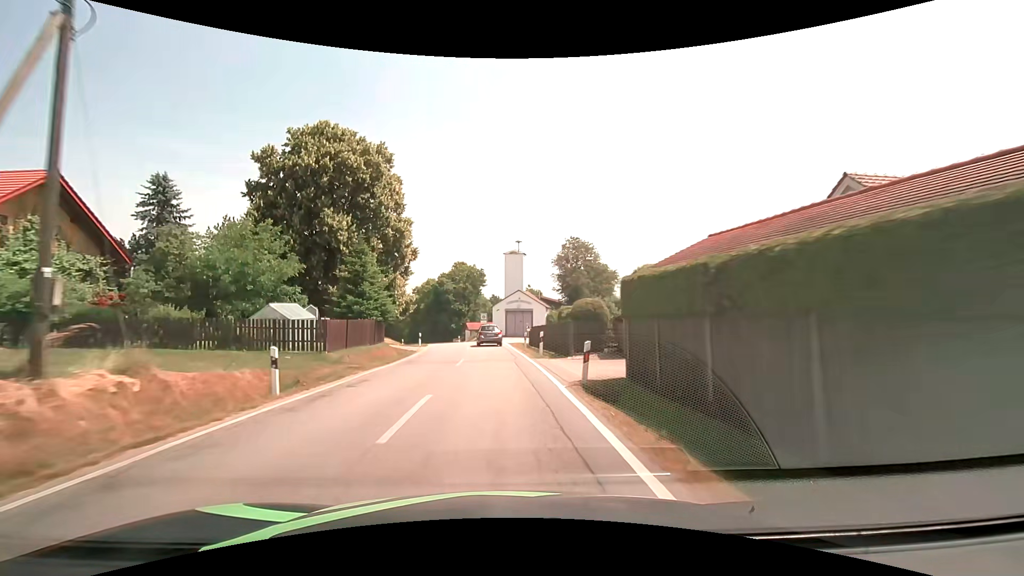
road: tertiary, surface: asphalt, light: Day
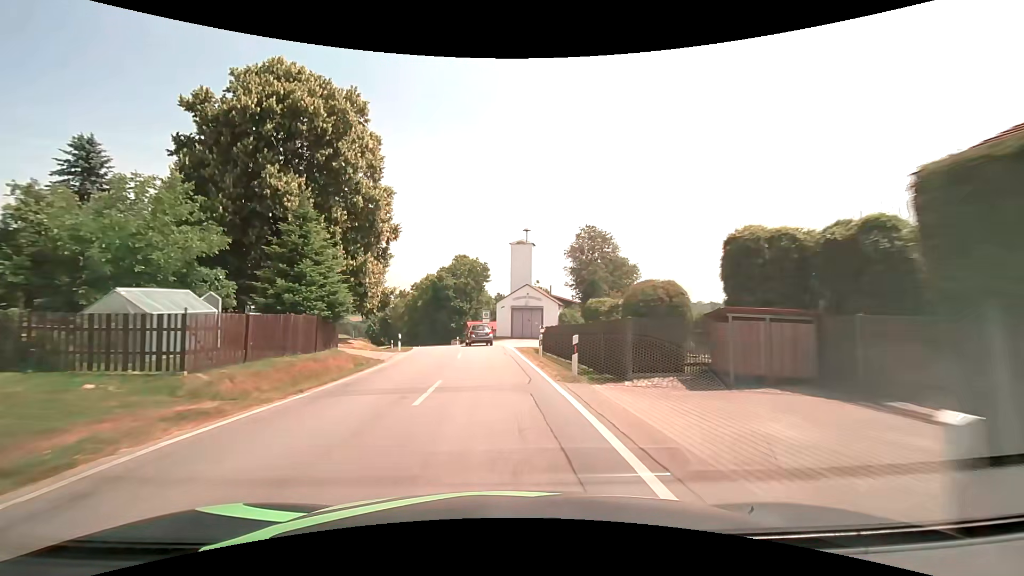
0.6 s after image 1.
(-0.1, +9.2) m; -1°
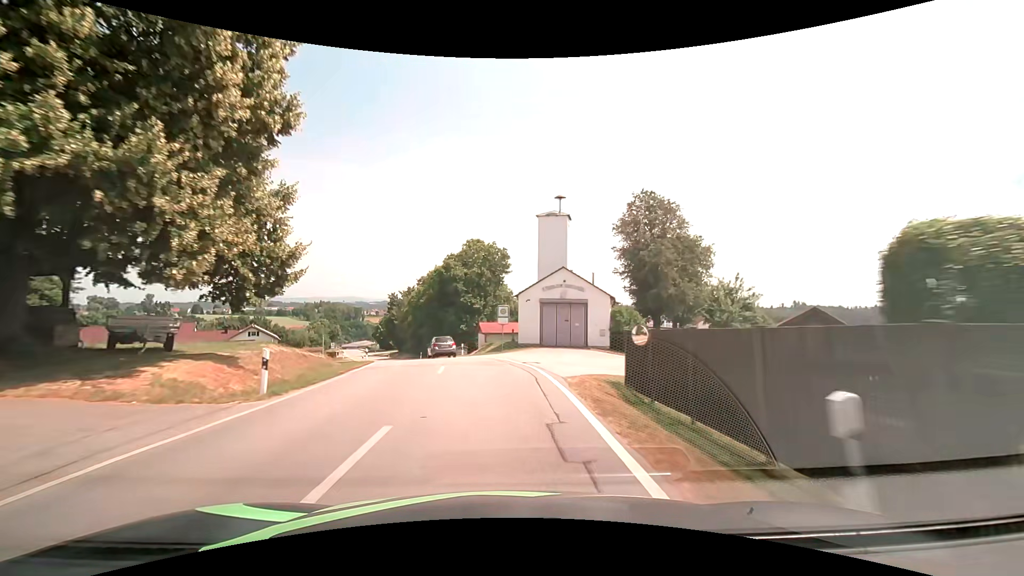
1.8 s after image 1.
(-0.3, +18.3) m; -2°
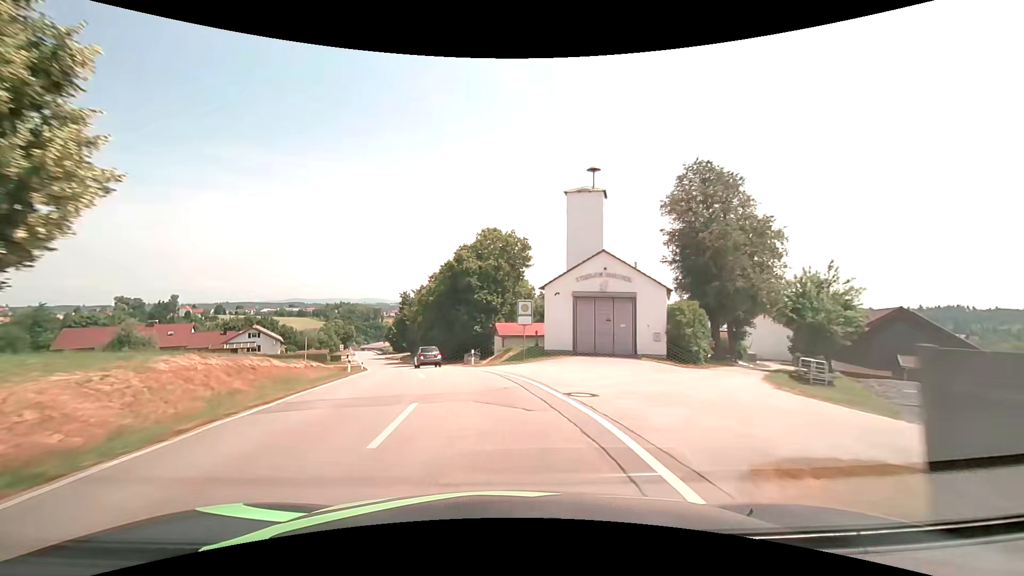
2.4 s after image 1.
(-0.2, +9.1) m; -2°
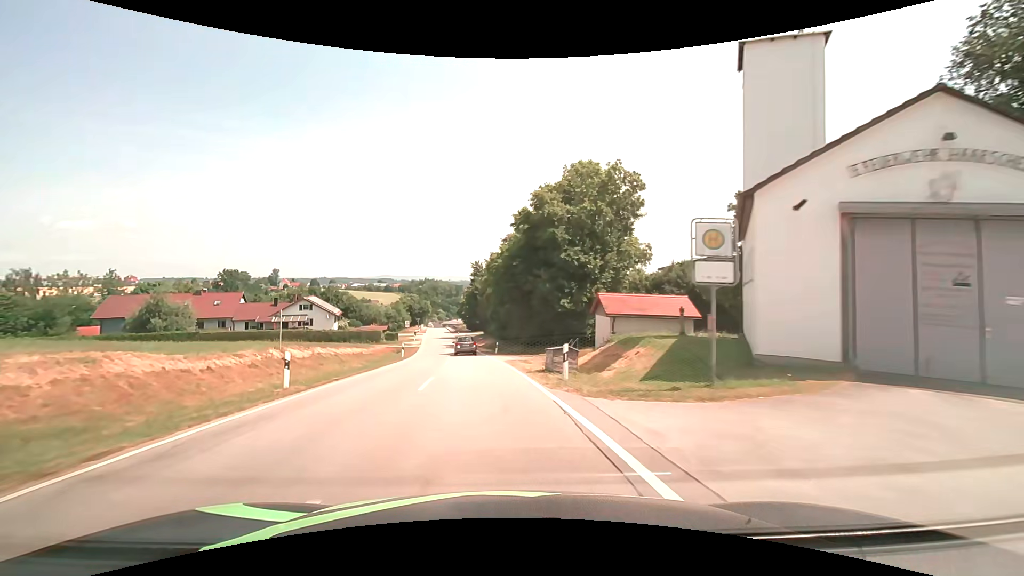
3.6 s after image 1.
(-1.3, +18.2) m; -9°
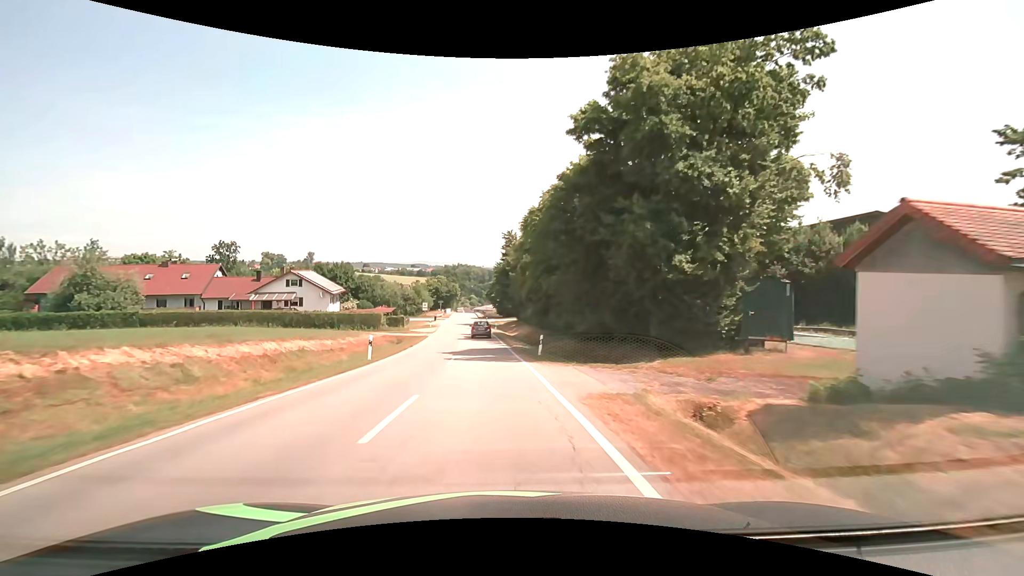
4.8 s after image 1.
(-0.8, +18.5) m; -4°
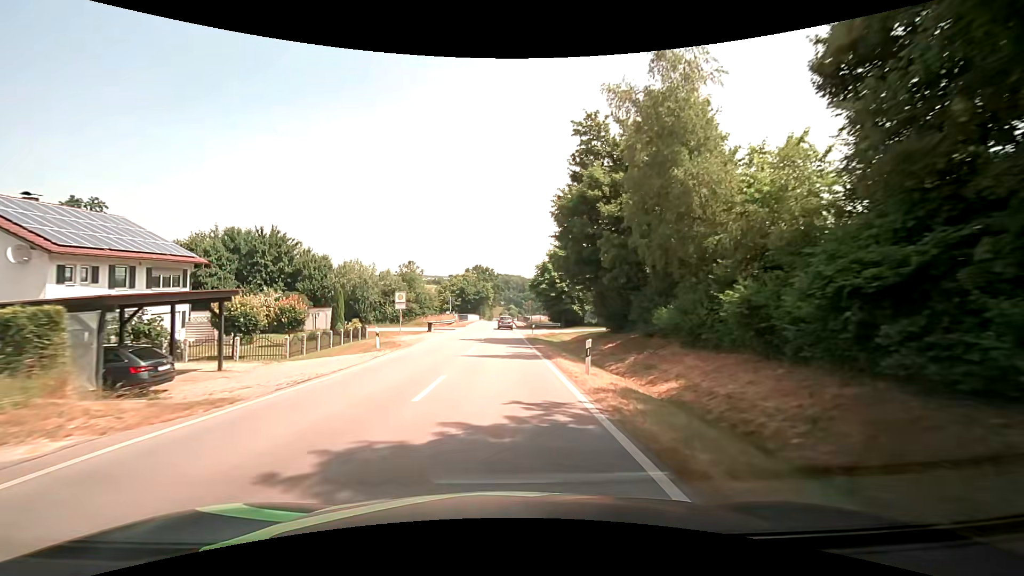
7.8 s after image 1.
(-2.4, +45.7) m; -4°
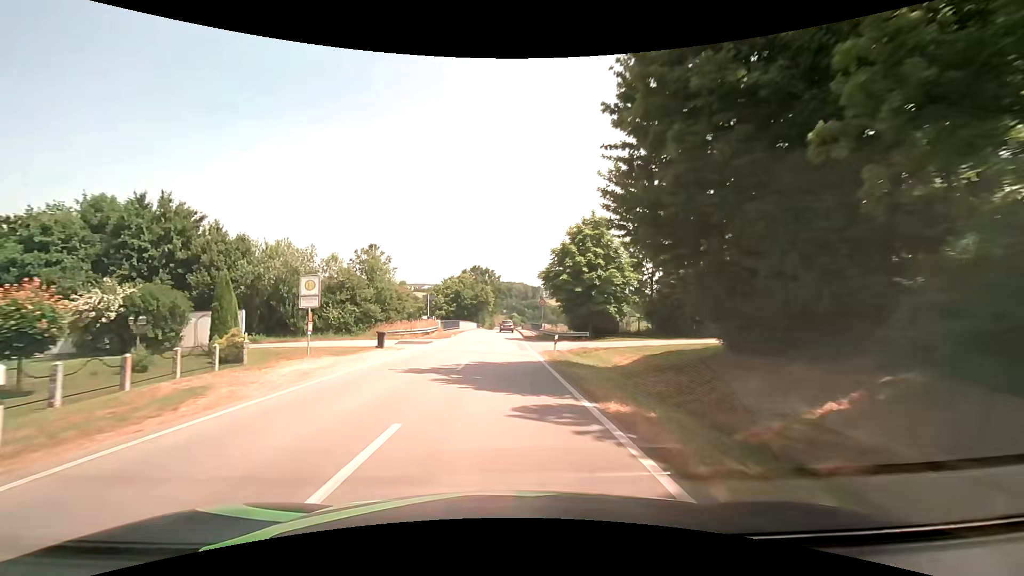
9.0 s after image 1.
(-0.1, +18.1) m; 0°
(0, +10) (0, +20) (0, +30) (0, +40) (0, +50) (0, +60) (0, +70) (0, +80) (0, +90) (0, +100) m
